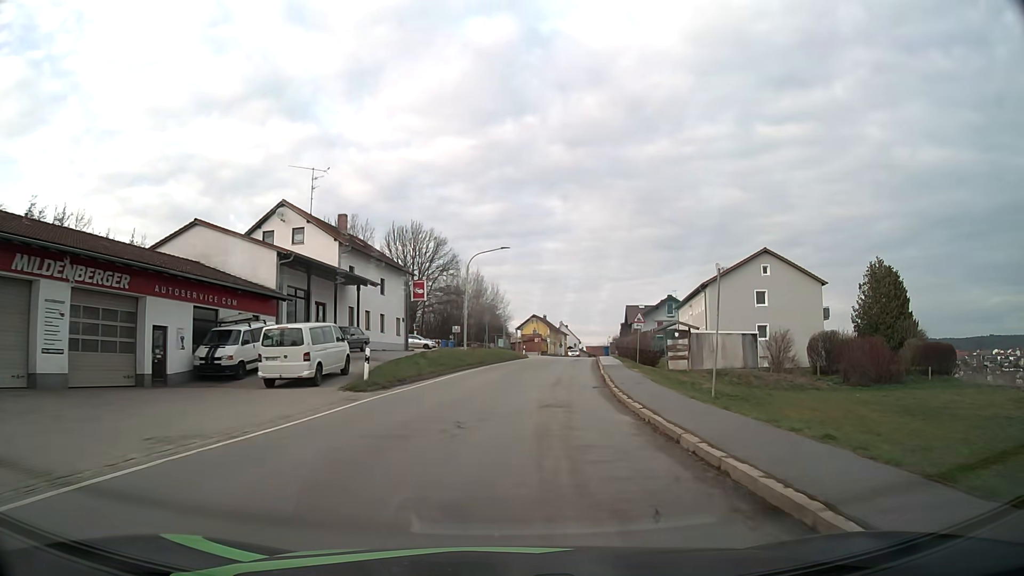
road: tertiary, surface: asphalt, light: Day
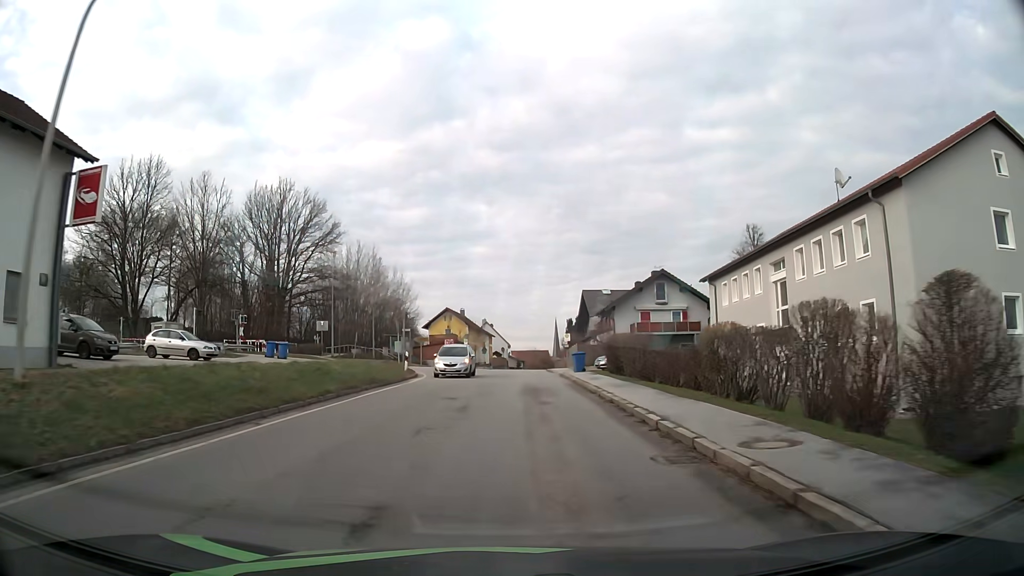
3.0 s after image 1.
(+2.7, +38.4) m; +6°
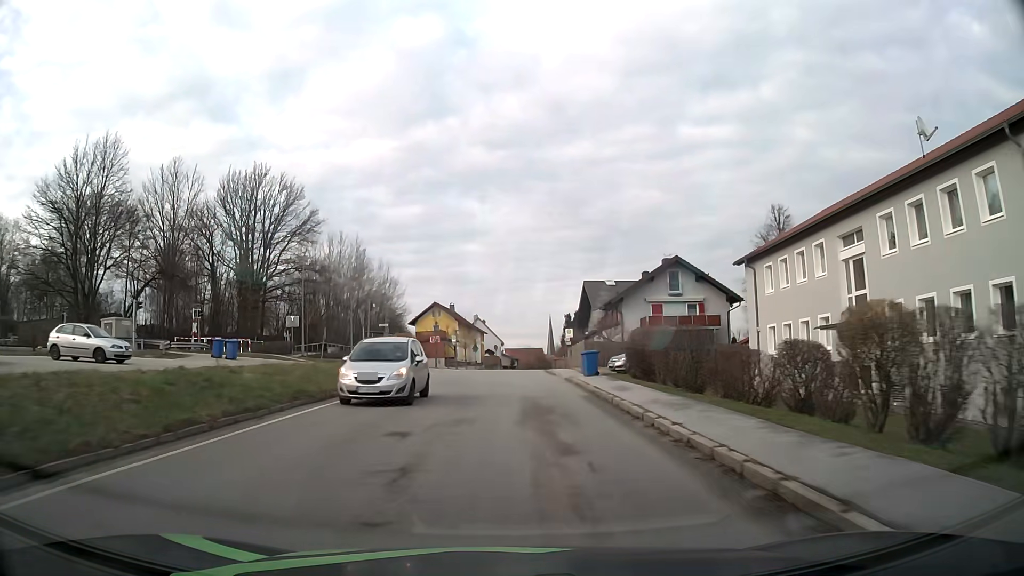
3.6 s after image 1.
(+0.1, +7.7) m; +1°
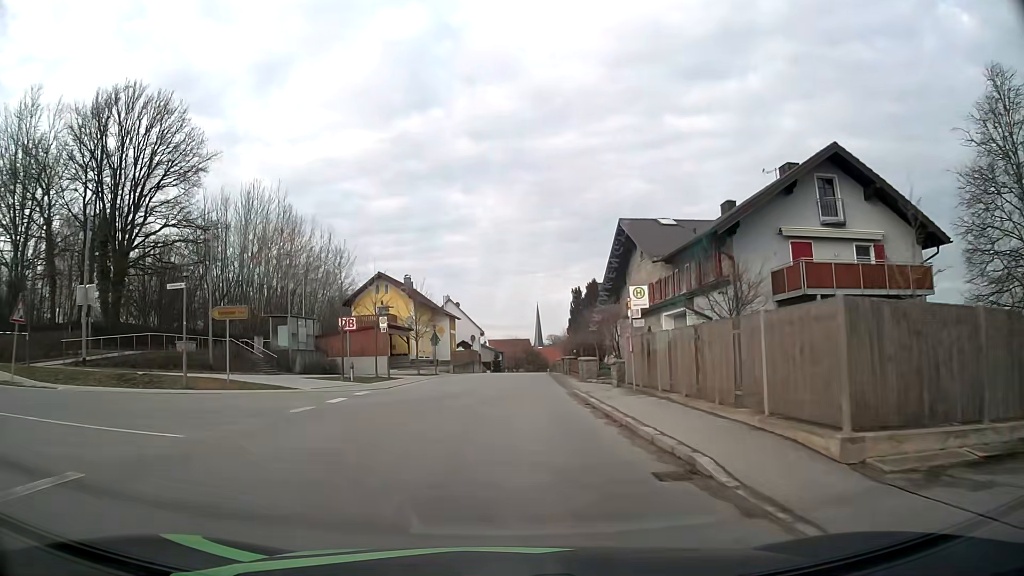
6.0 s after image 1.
(+0.4, +30.6) m; +2°
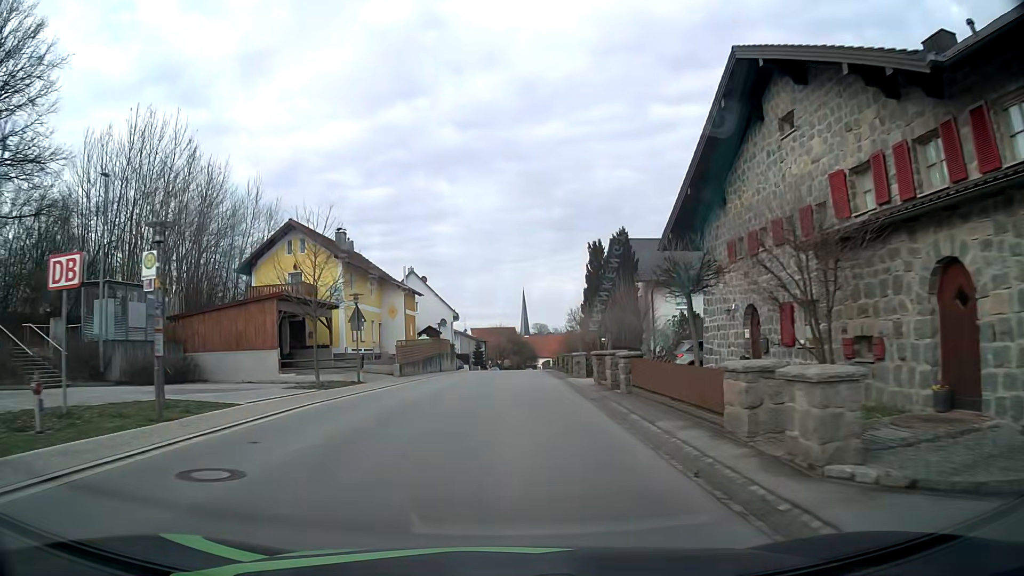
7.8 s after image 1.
(+0.1, +22.8) m; +1°
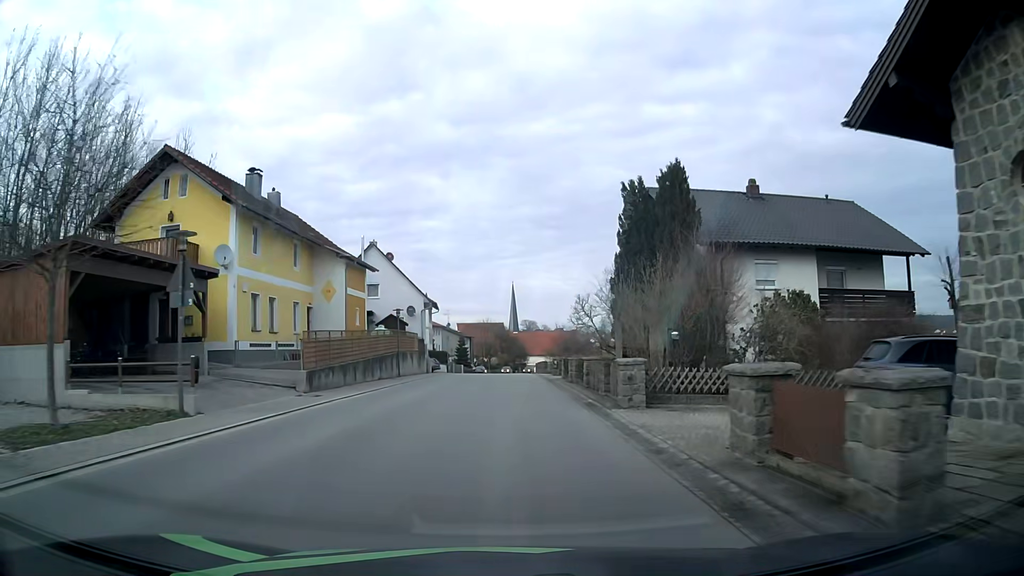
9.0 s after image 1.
(+0.2, +15.4) m; +1°
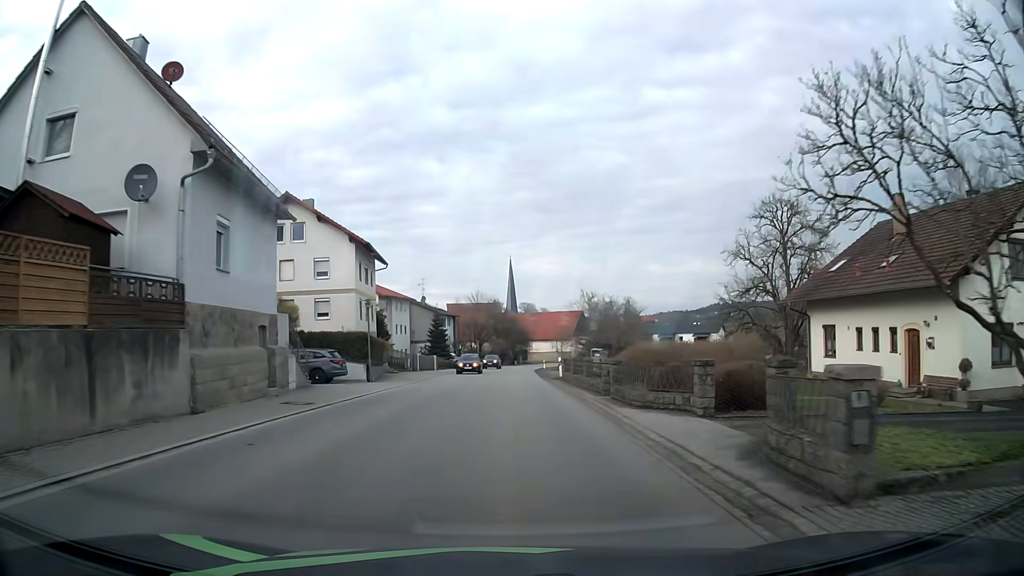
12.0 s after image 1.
(+0.1, +38.9) m; 0°
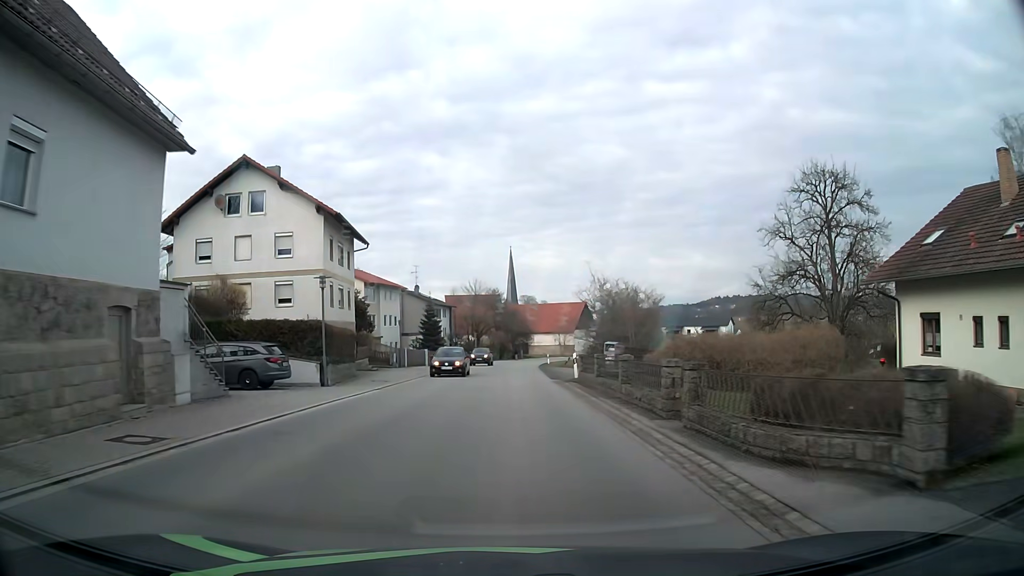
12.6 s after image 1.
(0.0, +8.0) m; 0°
(0, +10) (0, +20) (0, +30) (0, +40) (0, +50) (+1, +60) (+1, +70) (+2, +80) (+4, +90) (+5, +100) m
